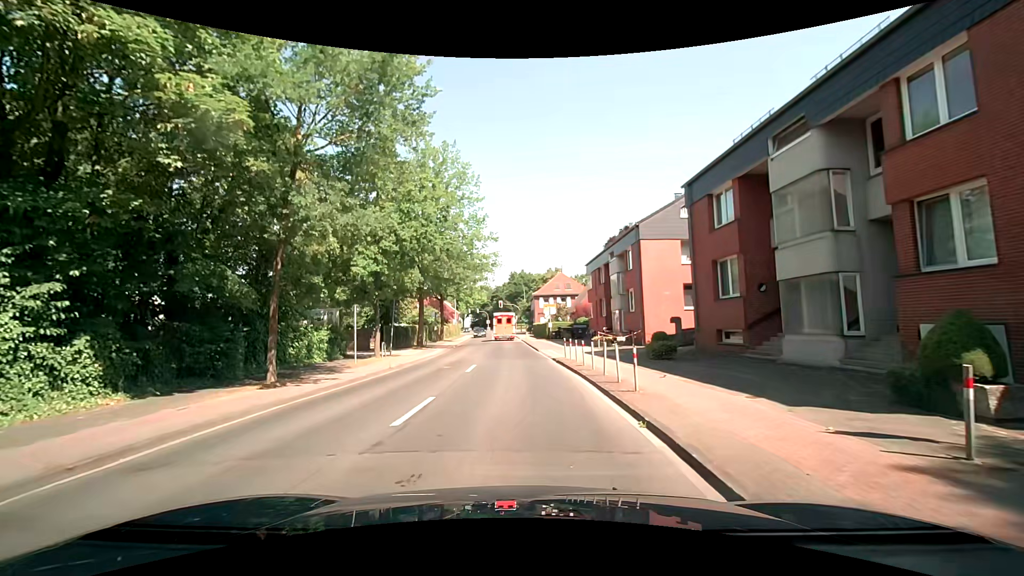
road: tertiary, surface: asphalt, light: Day
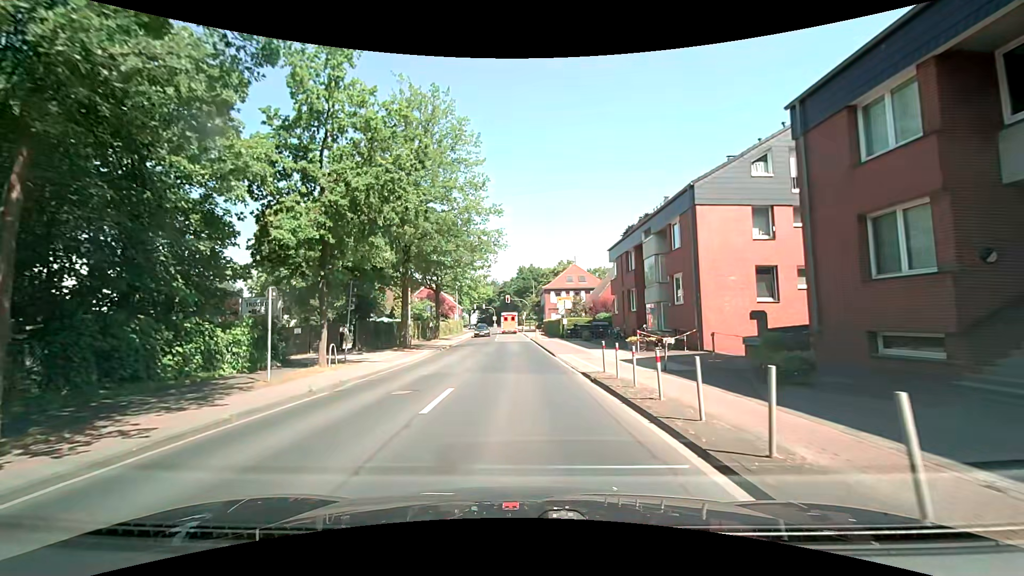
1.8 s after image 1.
(0.0, +8.7) m; -1°
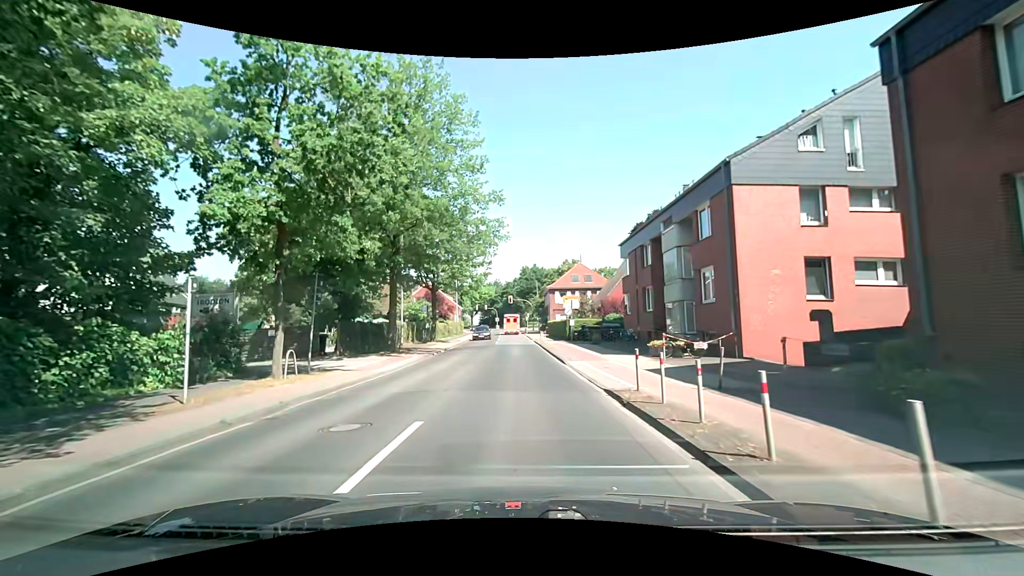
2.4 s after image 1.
(0.0, +3.7) m; 0°
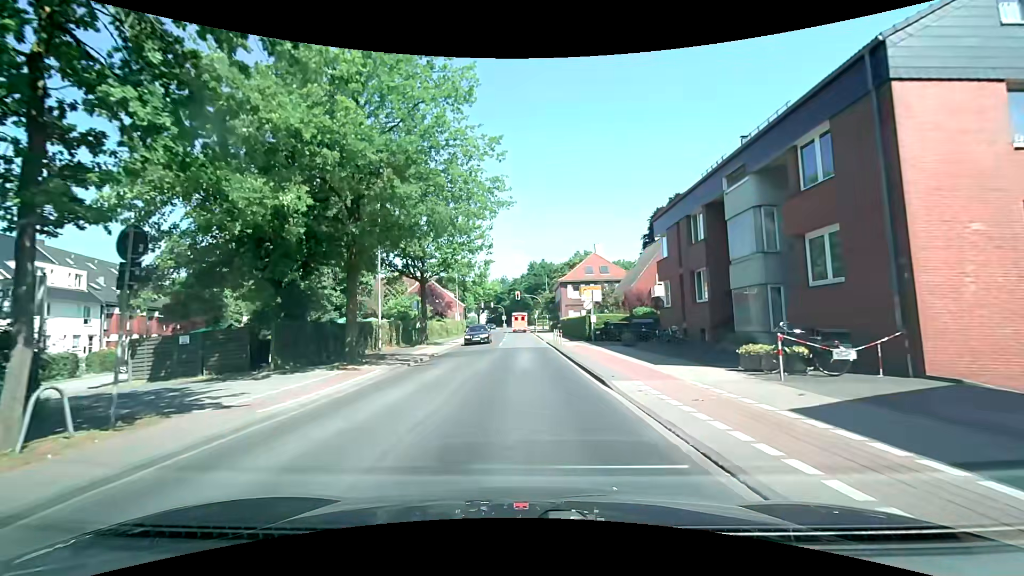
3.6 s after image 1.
(+0.1, +8.1) m; 0°
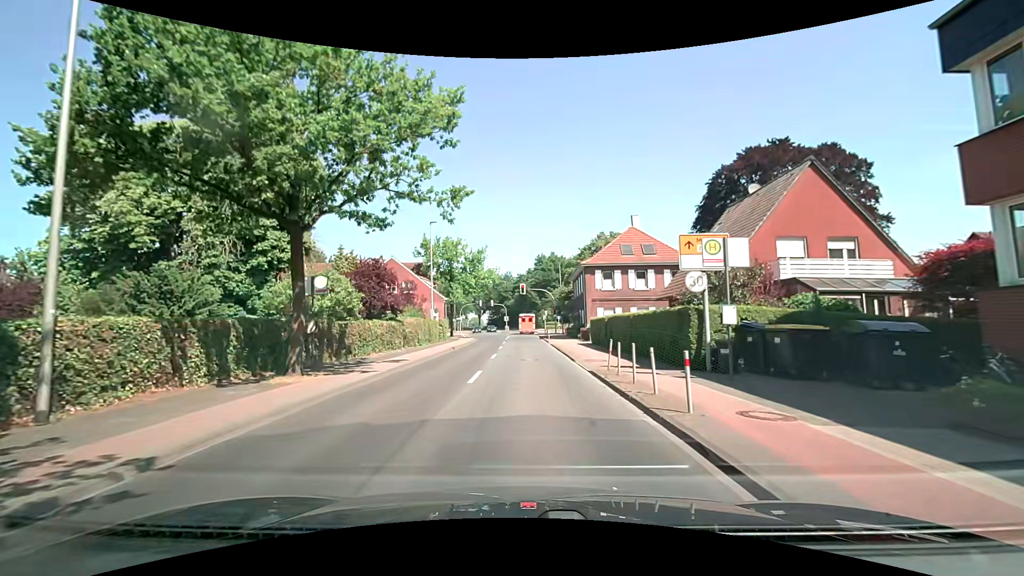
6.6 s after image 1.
(-0.3, +21.3) m; -1°
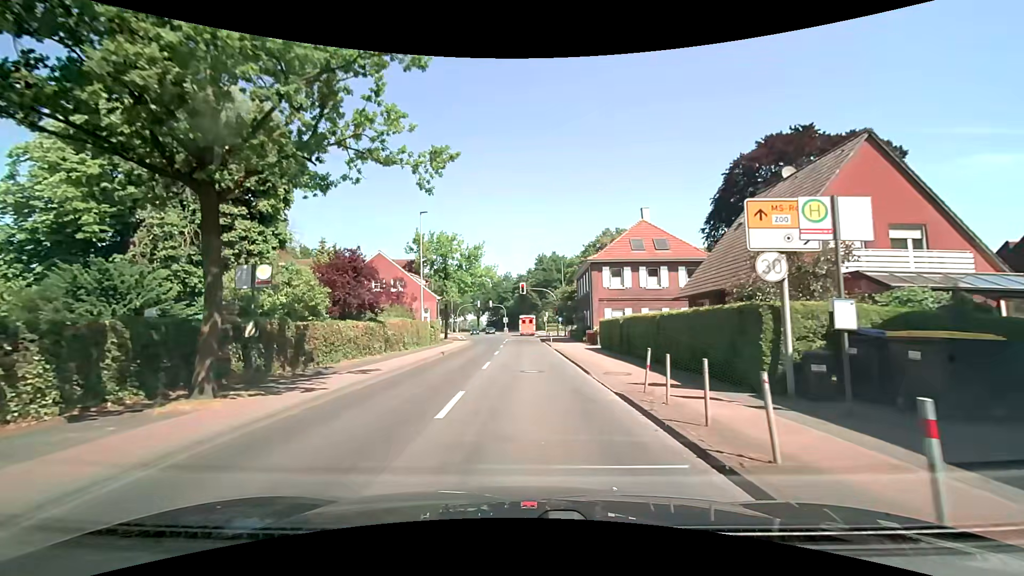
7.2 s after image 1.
(0.0, +4.3) m; 0°
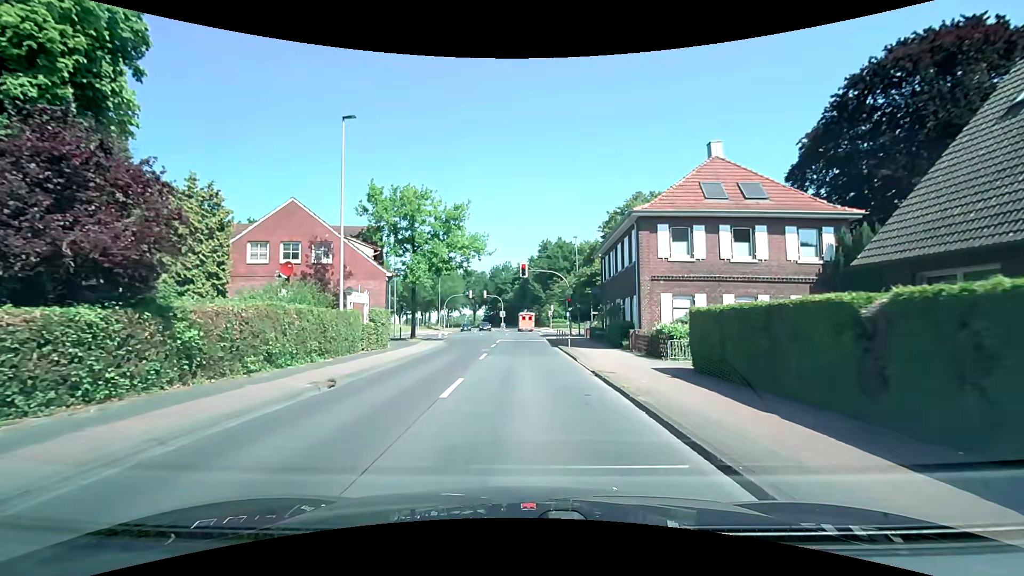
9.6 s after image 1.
(0.0, +16.9) m; 0°
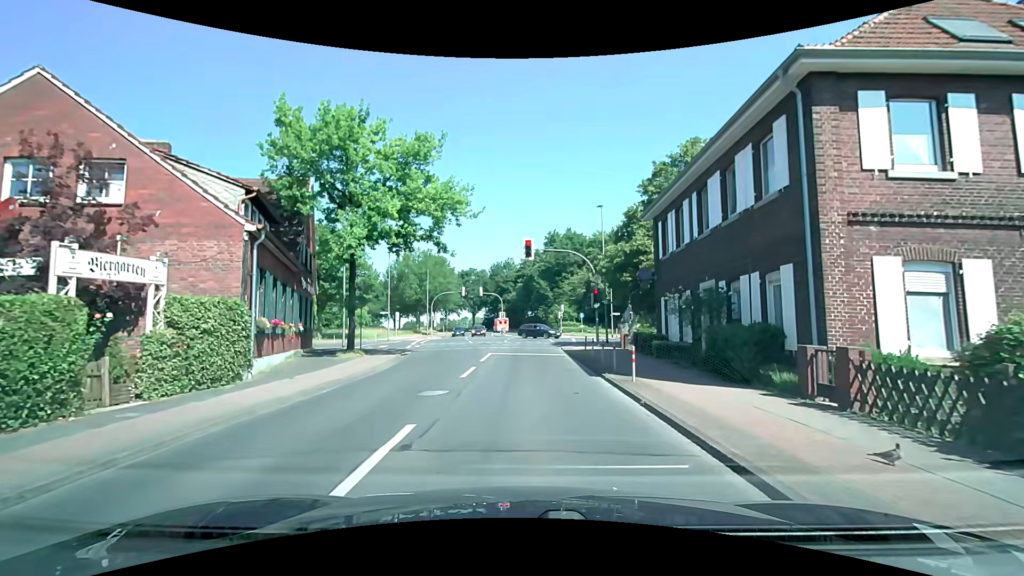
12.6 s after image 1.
(-0.2, +14.7) m; -1°
